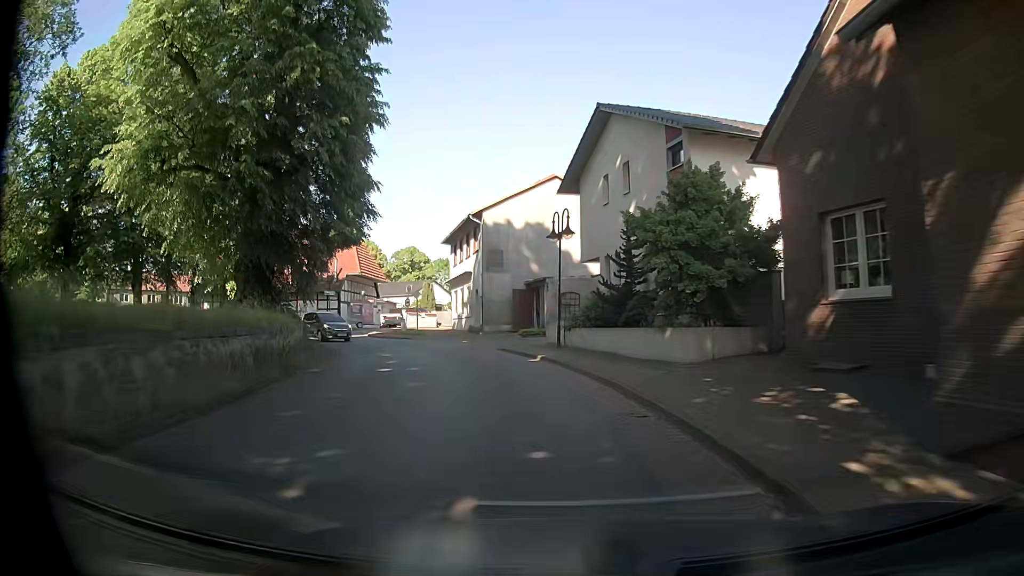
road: secondary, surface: asphalt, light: Day
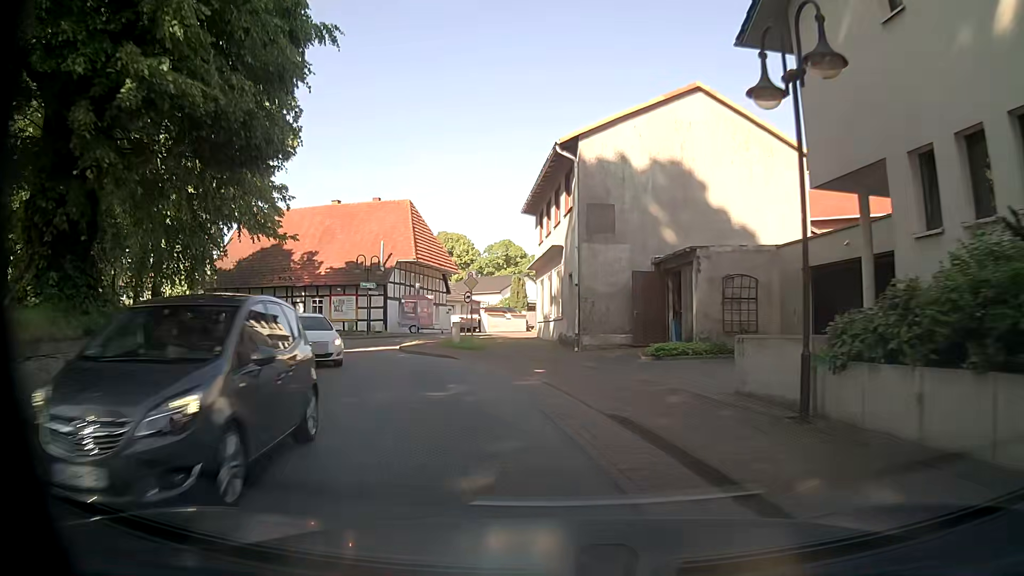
(-1.2, +15.9) m; -9°
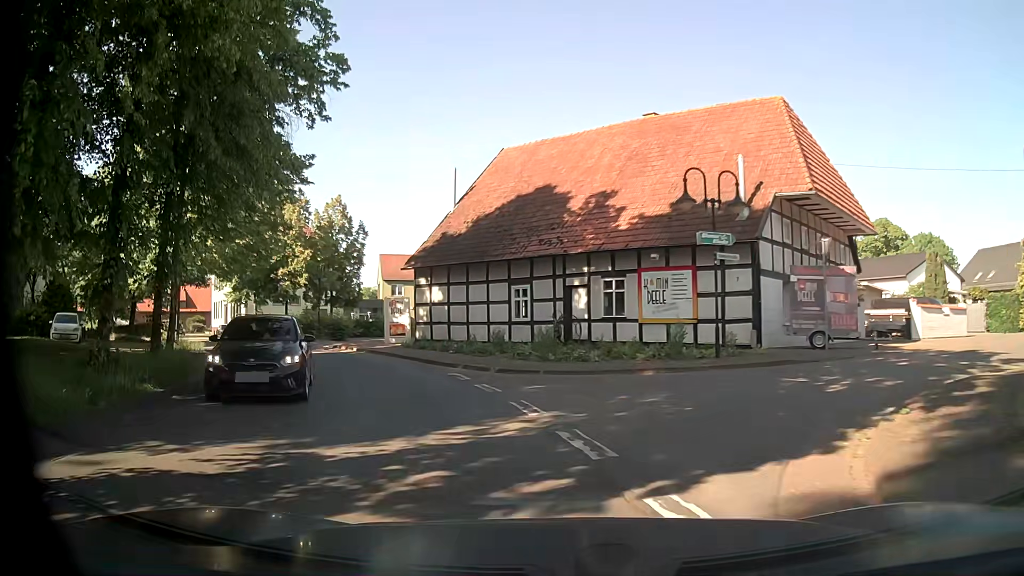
(-5.6, +22.2) m; -31°
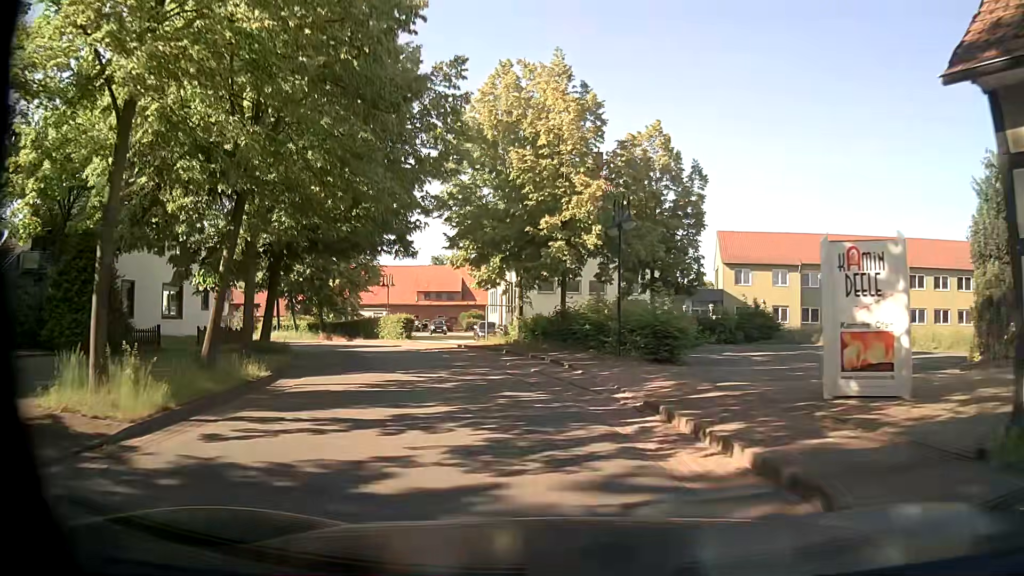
(-6.7, +22.4) m; -28°
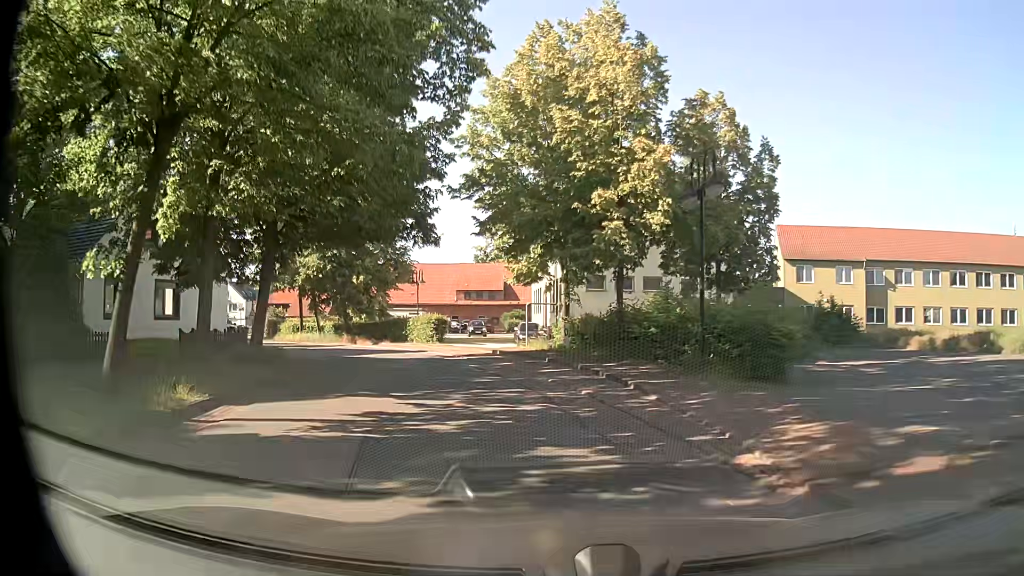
(-0.2, +5.3) m; -4°
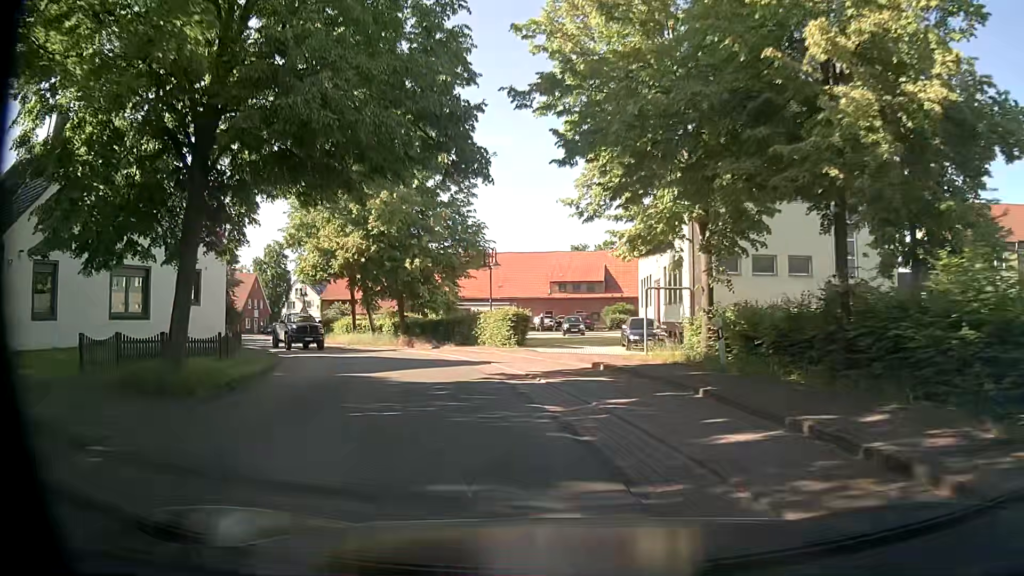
(-0.8, +11.0) m; -9°
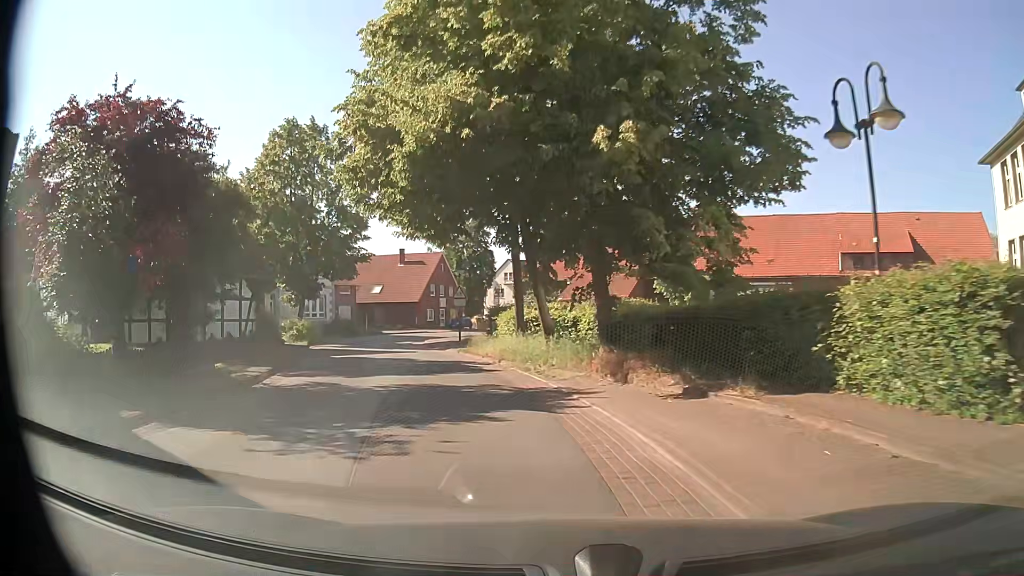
(-3.8, +22.8) m; -20°
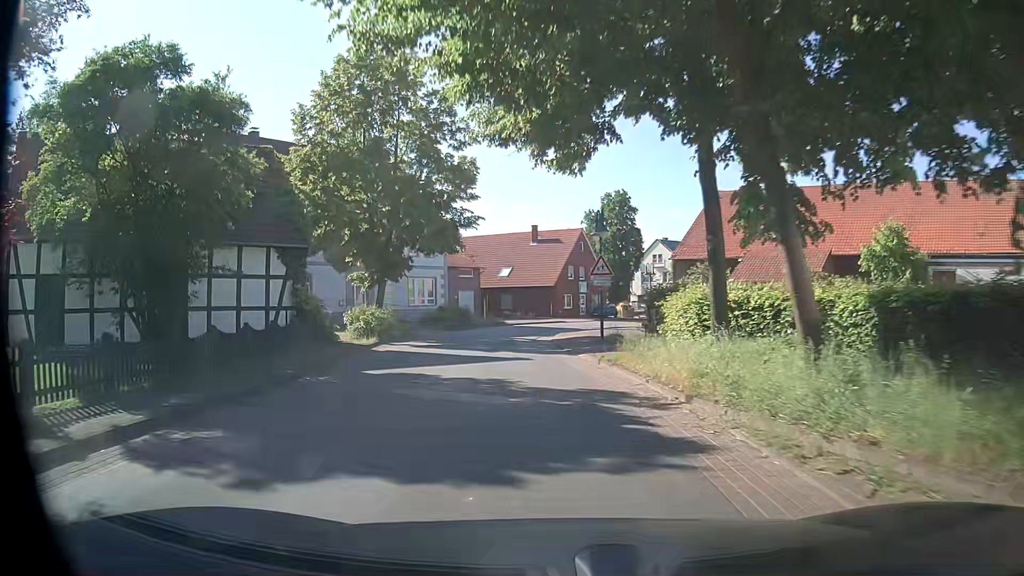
(-1.2, +11.6) m; -12°
(-1, +10) (-2, +20) (-3, +30) (-2, +40) (0, +50) (+4, +59) (+10, +67) (+16, +75) (+24, +81) (+32, +87) m
